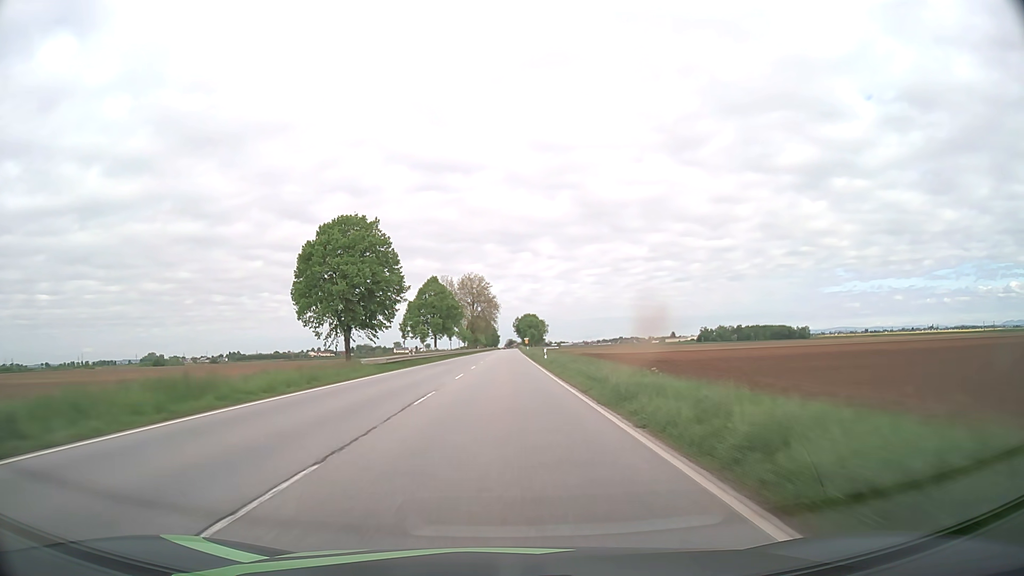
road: primary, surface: asphalt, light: Day
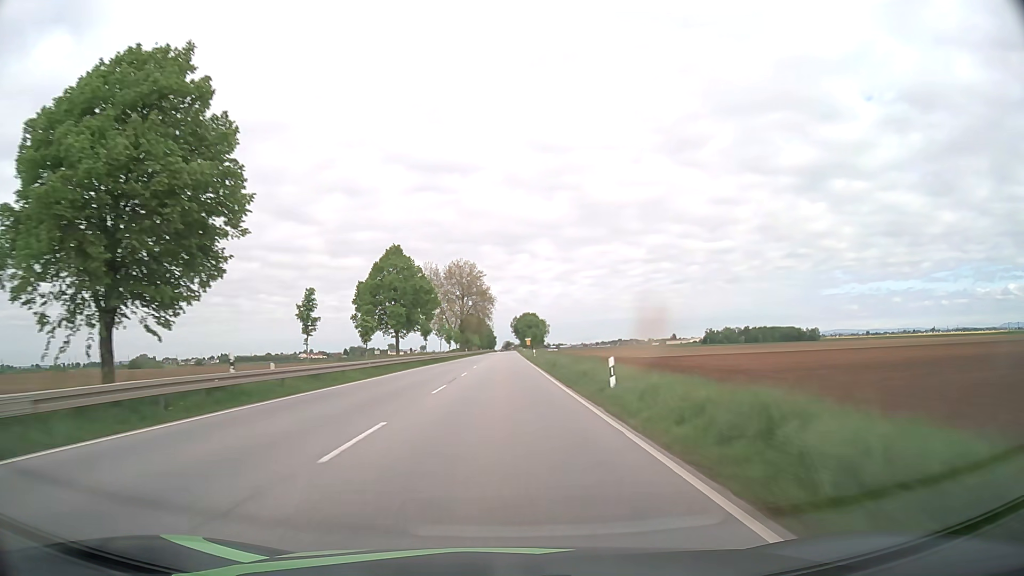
(+0.1, +31.6) m; 0°
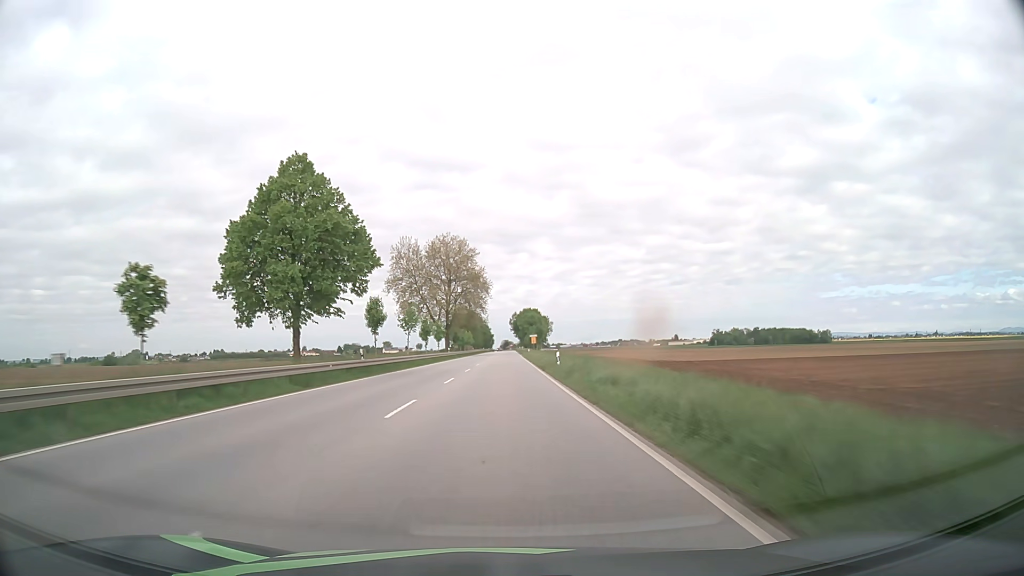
(0.0, +31.5) m; 0°
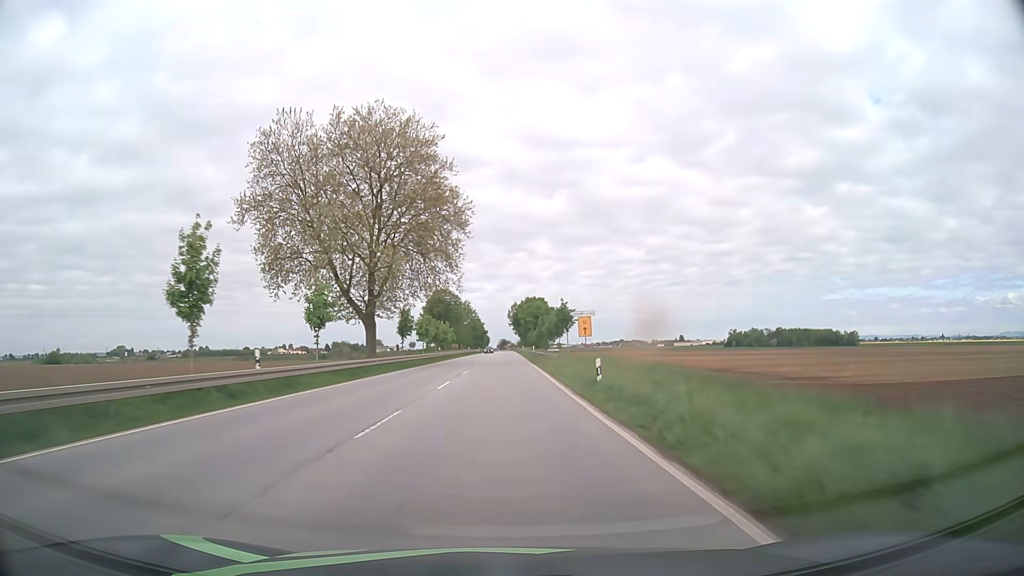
(0.0, +62.9) m; 0°
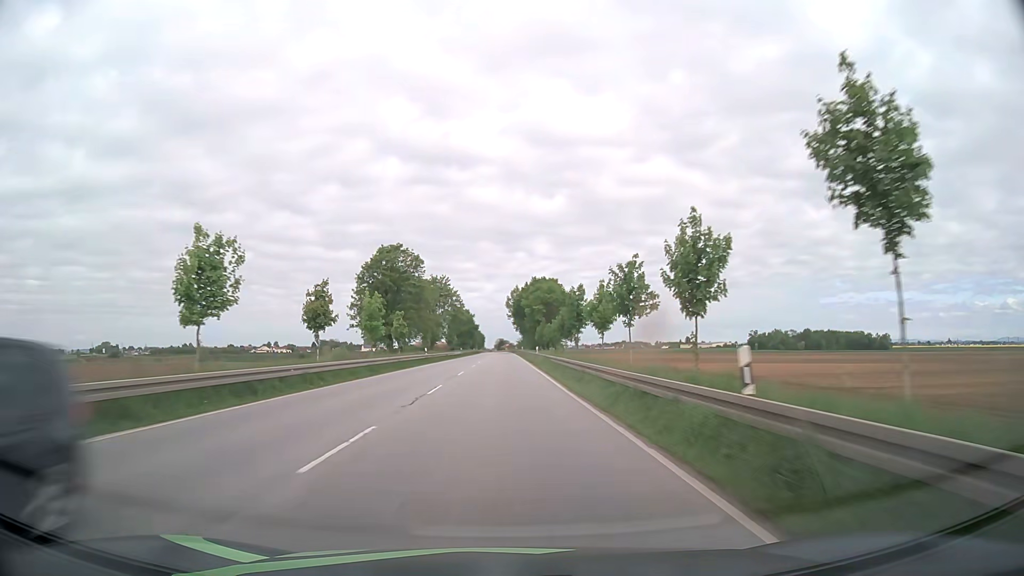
(0.0, +62.9) m; 0°
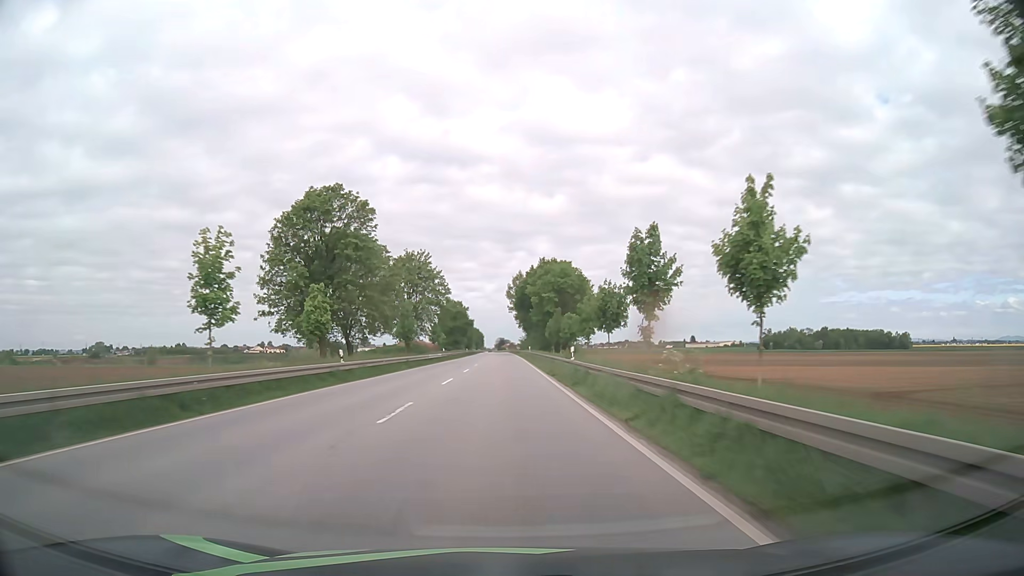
(+0.1, +31.4) m; 0°
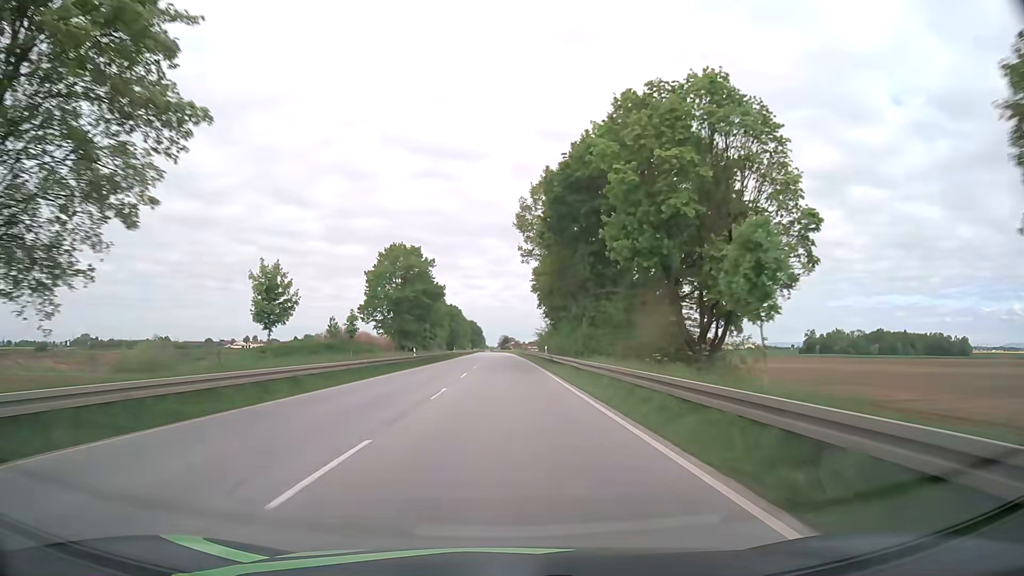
(-0.2, +78.5) m; 0°
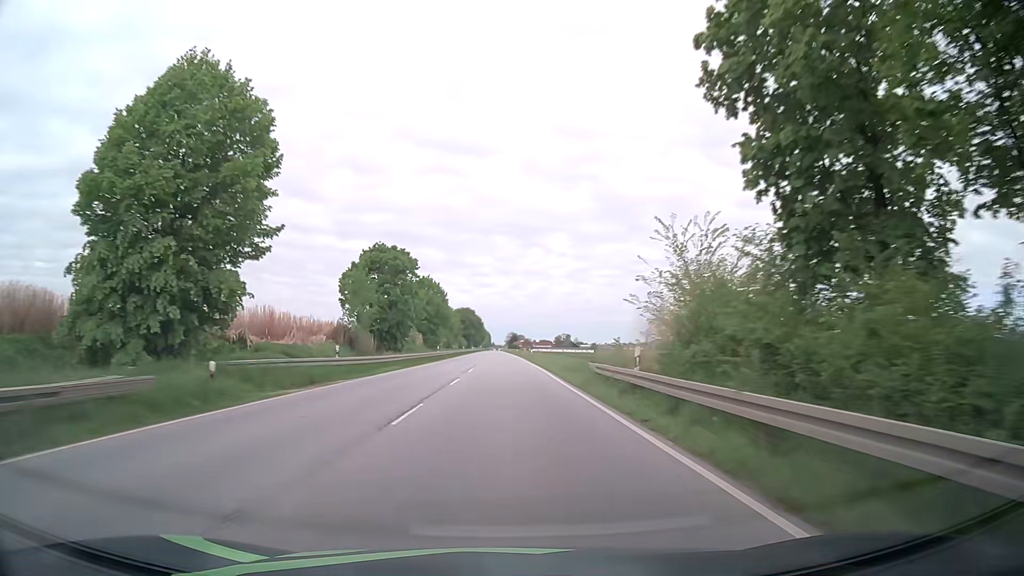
(-0.1, +78.6) m; -1°
(0, +10) (0, +20) (0, +30) (0, +40) (0, +50) (0, +60) (0, +70) (0, +80) (-1, +90) (-1, +100) m
